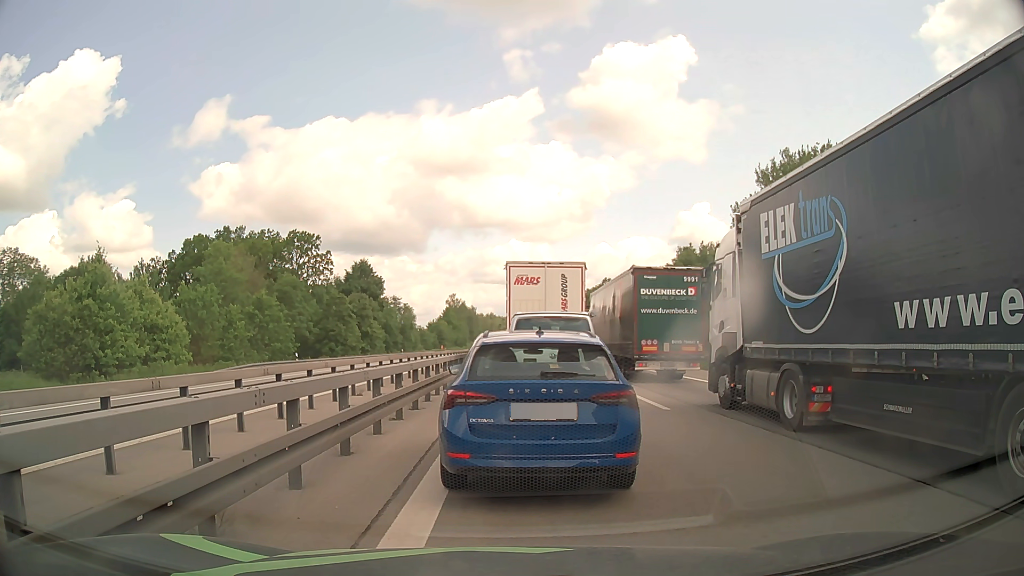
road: motorway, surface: asphalt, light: Day
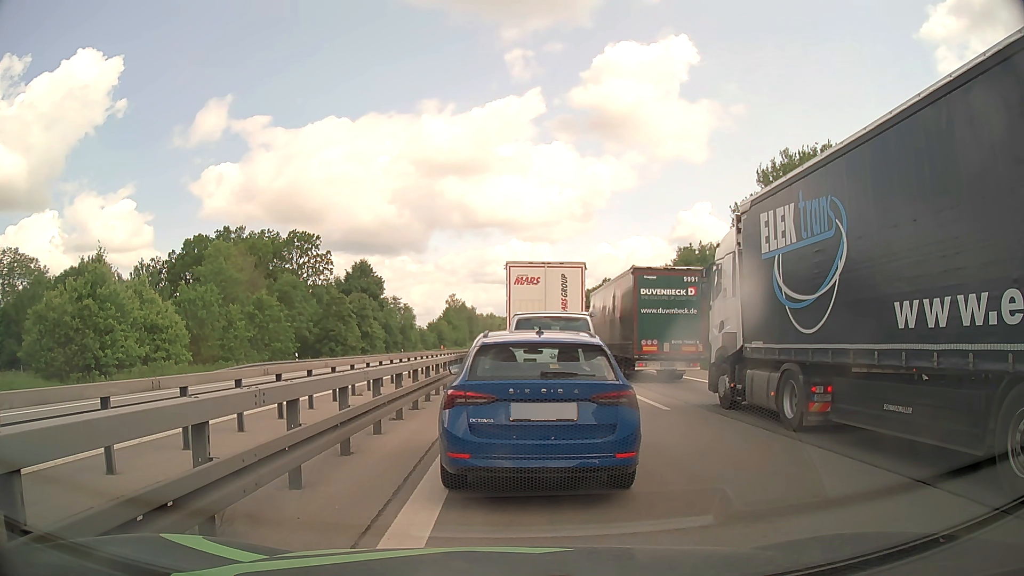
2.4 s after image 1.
(0.0, 0.0) m; 0°
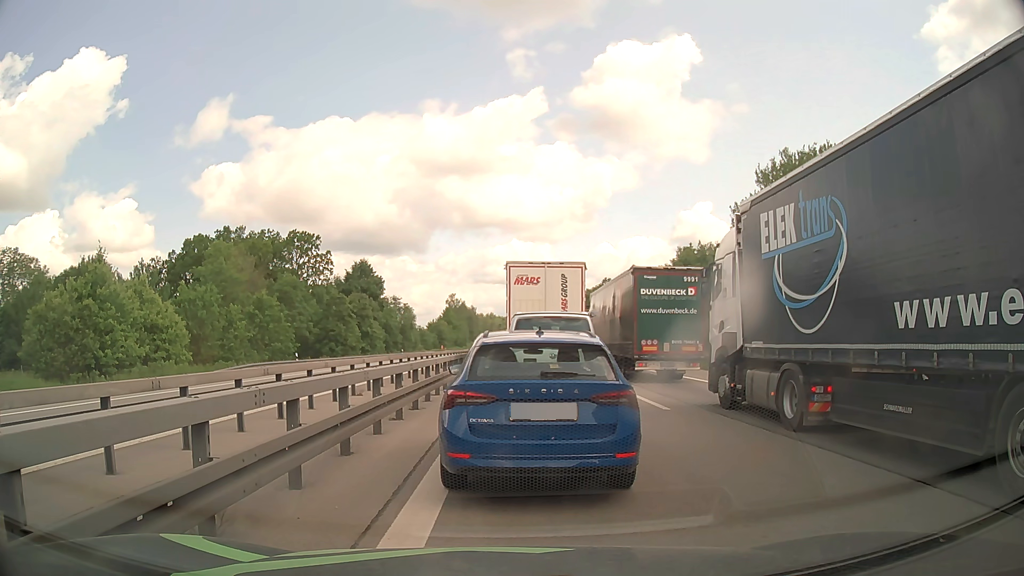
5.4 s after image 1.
(0.0, 0.0) m; 0°
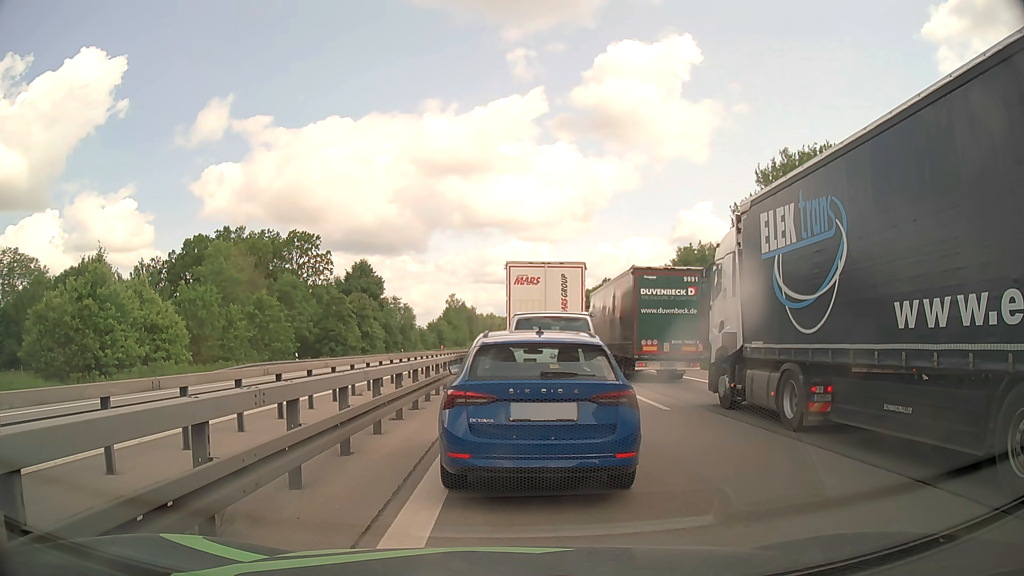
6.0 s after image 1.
(0.0, 0.0) m; 0°
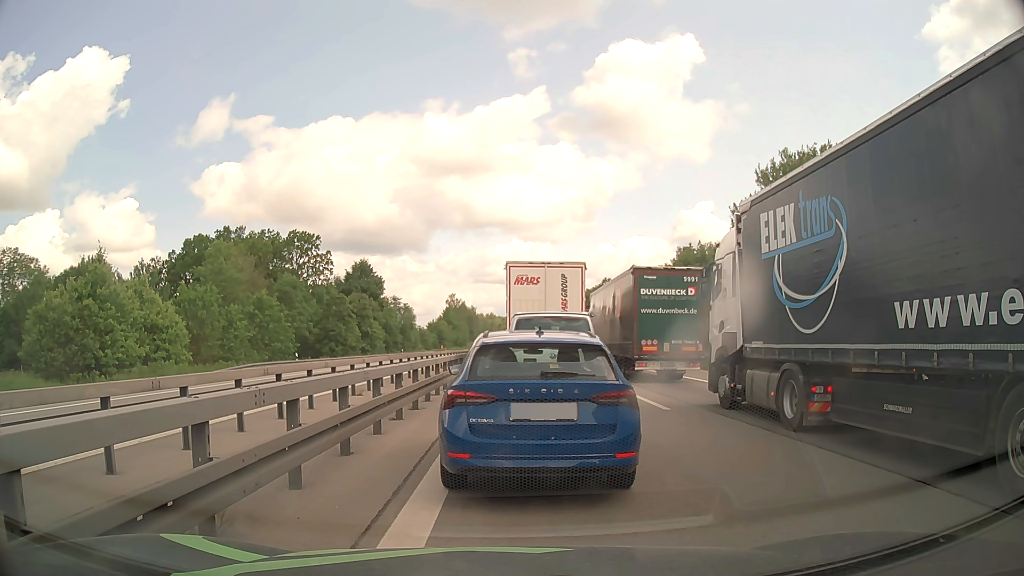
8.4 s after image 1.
(0.0, 0.0) m; 0°
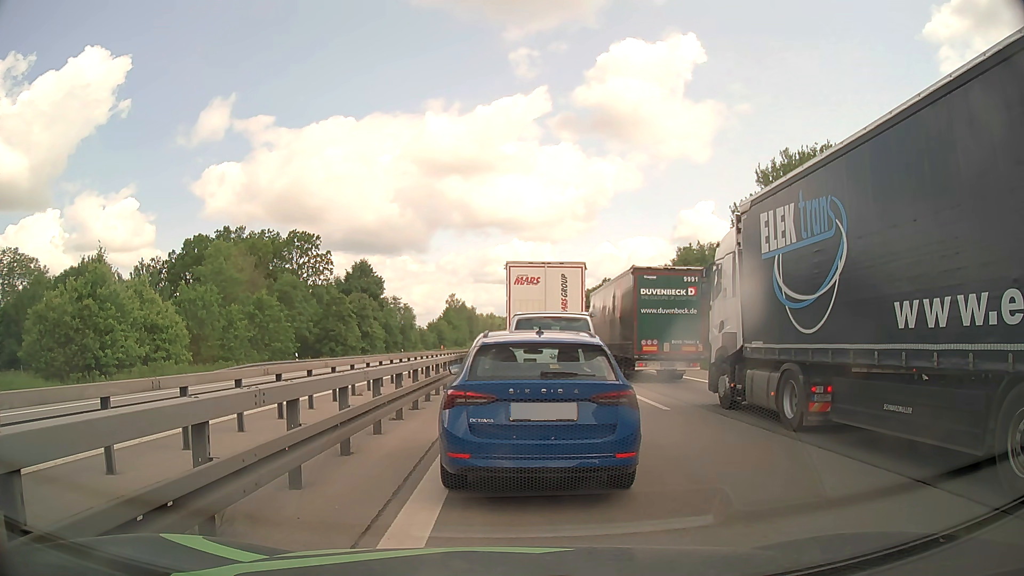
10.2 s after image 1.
(0.0, 0.0) m; 0°
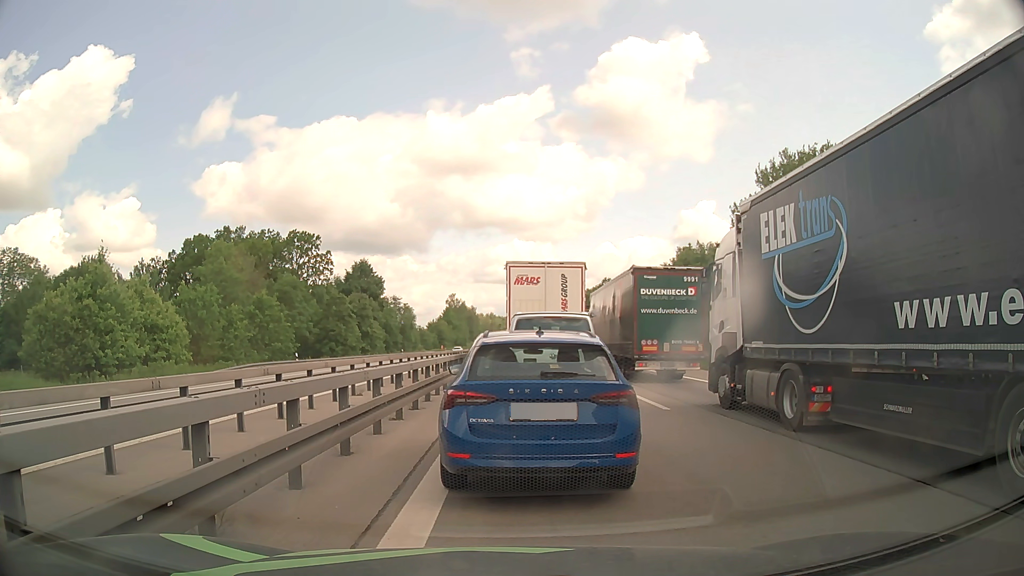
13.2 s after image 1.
(0.0, 0.0) m; 0°
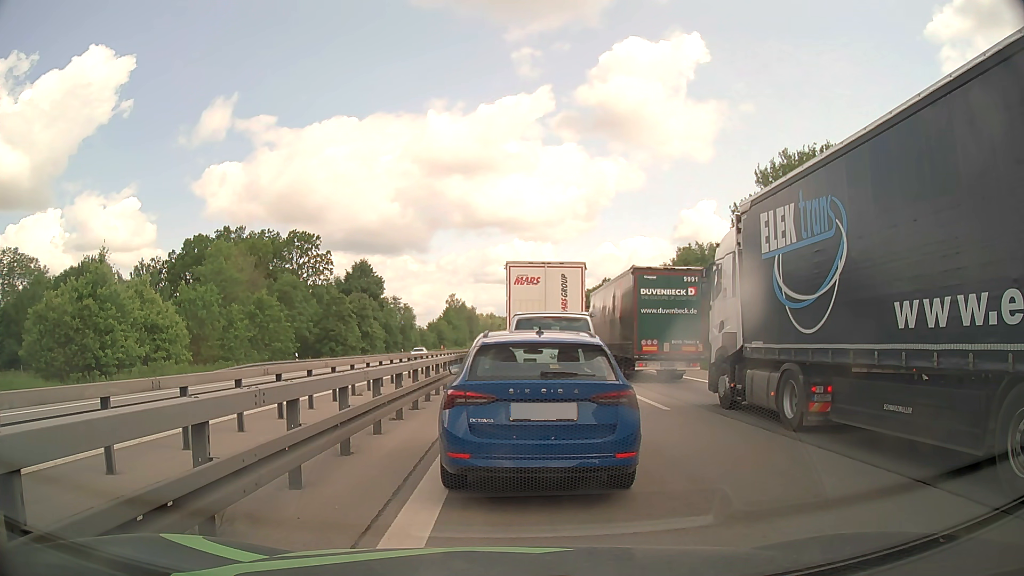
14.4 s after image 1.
(0.0, 0.0) m; 0°
